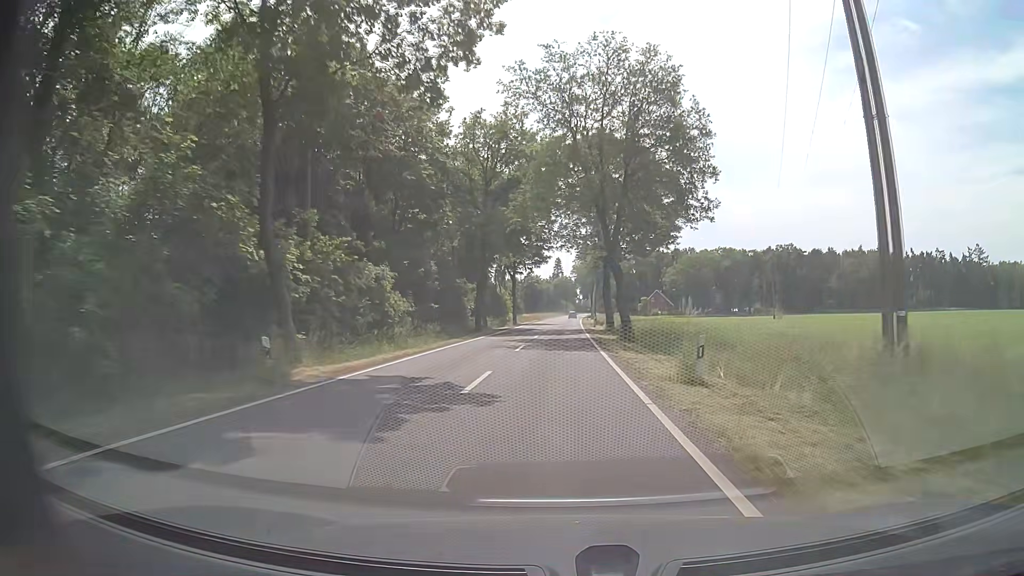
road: tertiary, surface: asphalt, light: Day
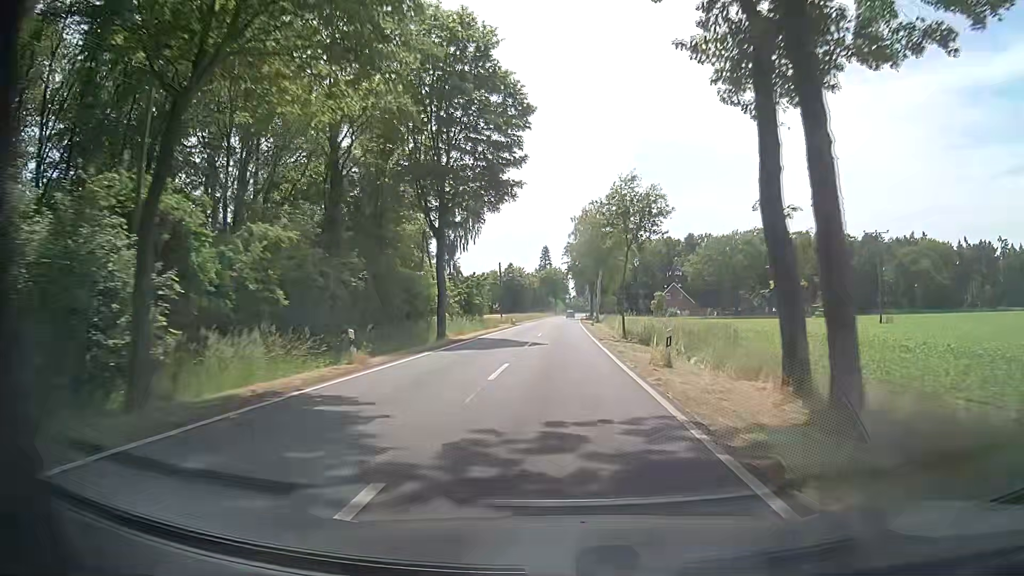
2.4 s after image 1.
(+0.6, +46.4) m; +2°
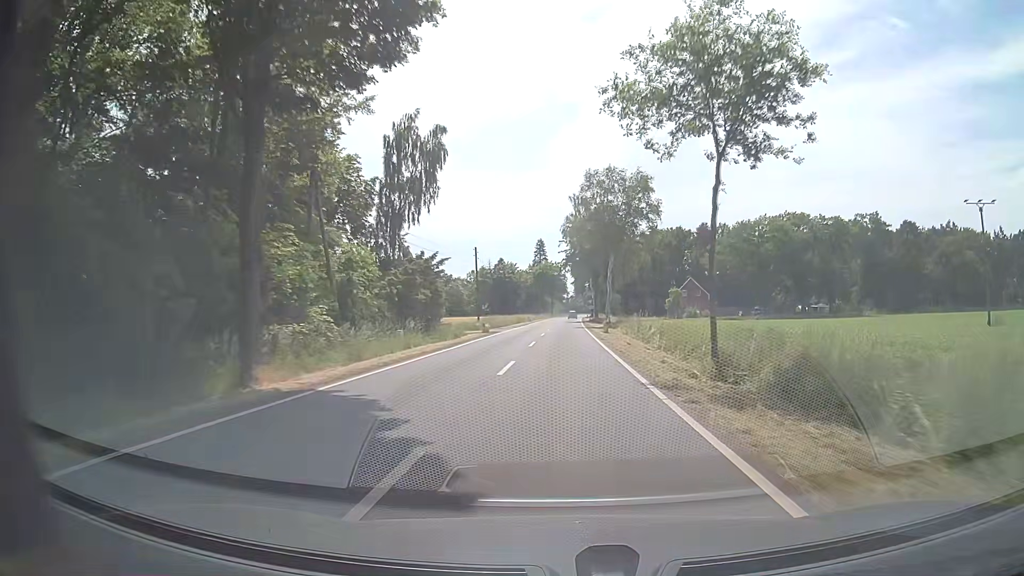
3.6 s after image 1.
(-0.1, +23.1) m; 0°
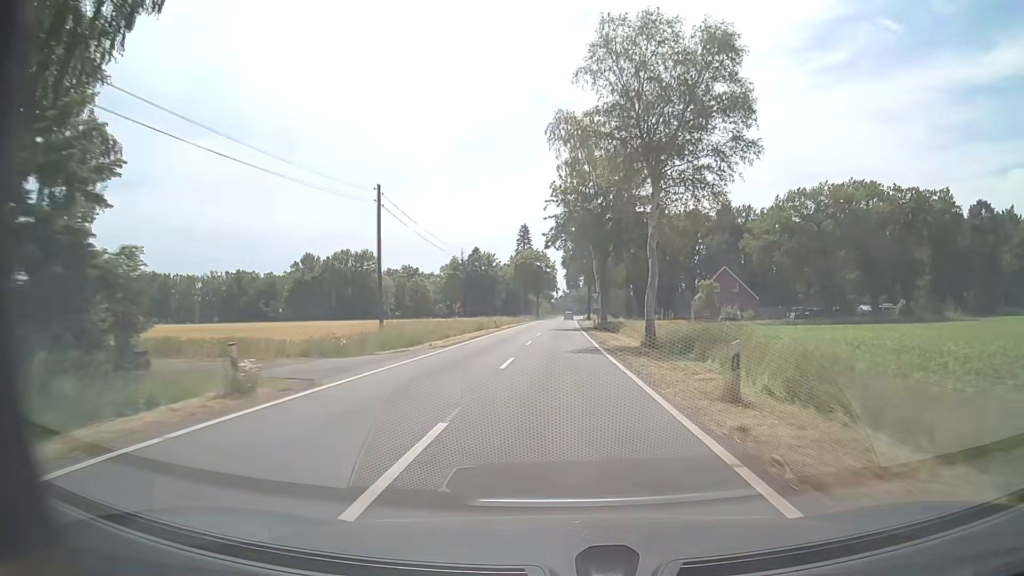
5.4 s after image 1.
(+0.1, +34.6) m; +1°
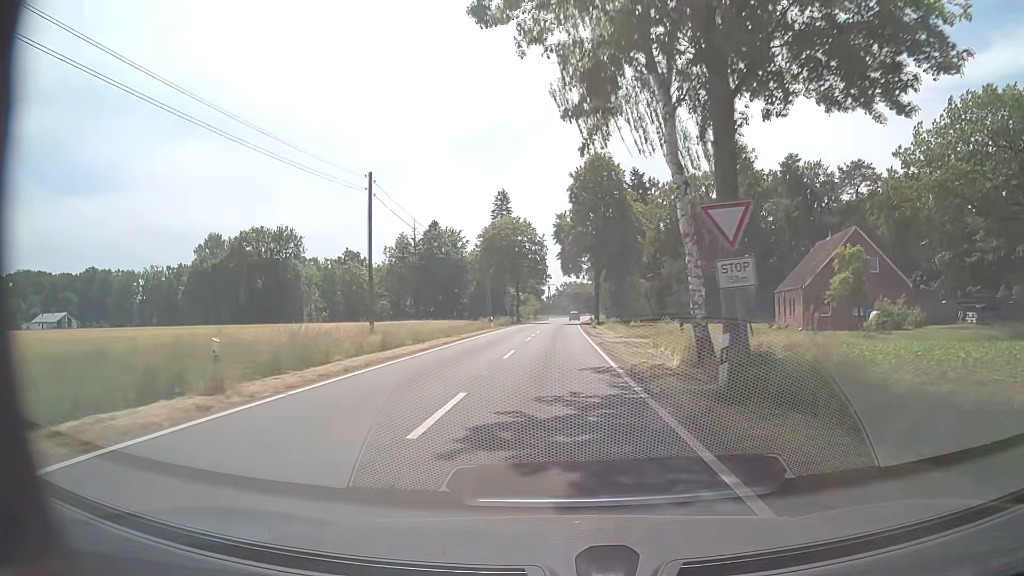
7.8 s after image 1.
(+0.4, +45.7) m; +1°
(0, +10) (0, +20) (0, +30) (0, +40) (0, +50) (+1, +60) (+1, +70) (+1, +80) (+1, +90) (+2, +100) m
